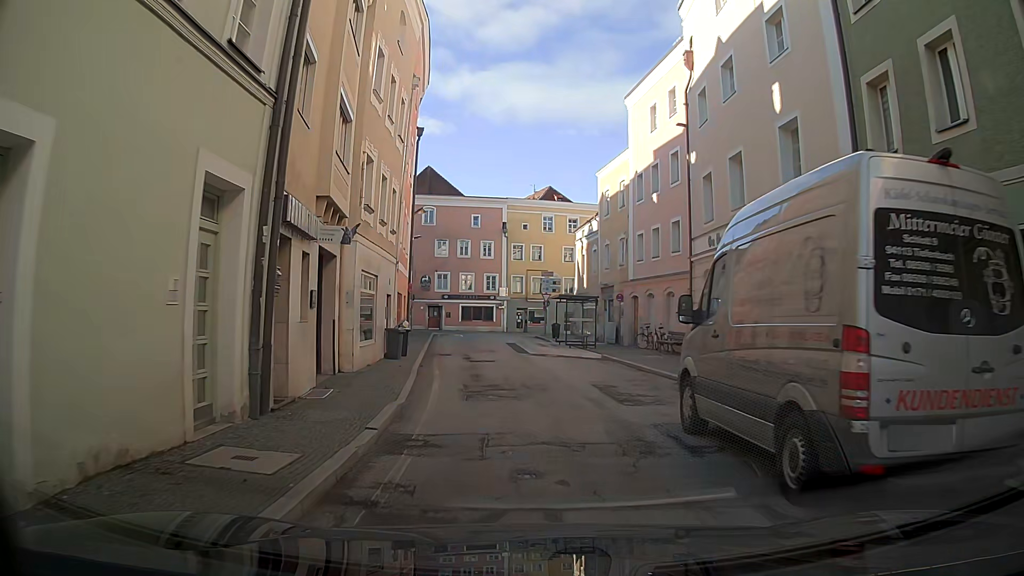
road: primary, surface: asphalt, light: Day
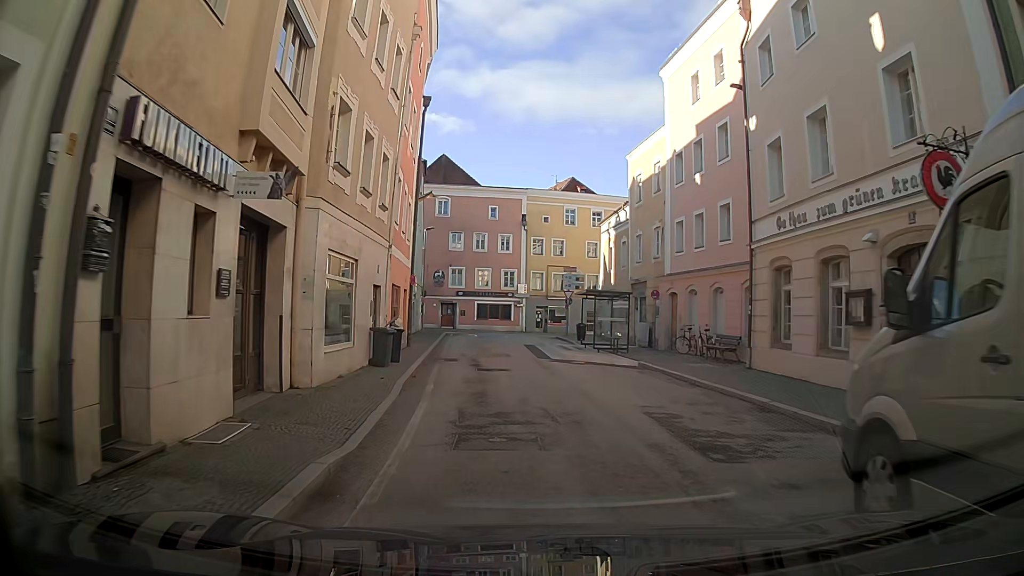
(-0.1, +4.4) m; -3°
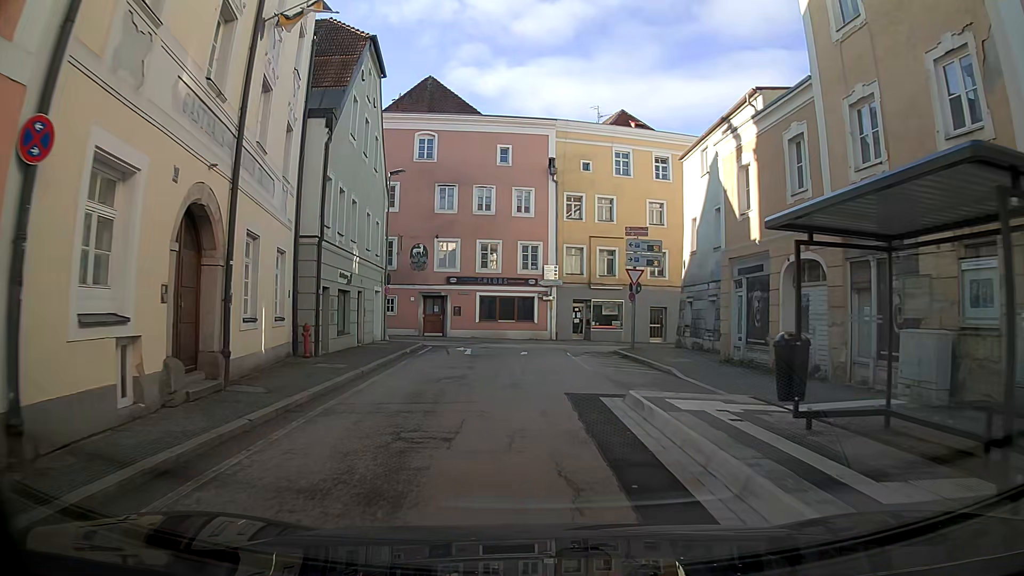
(-0.2, +22.2) m; 0°
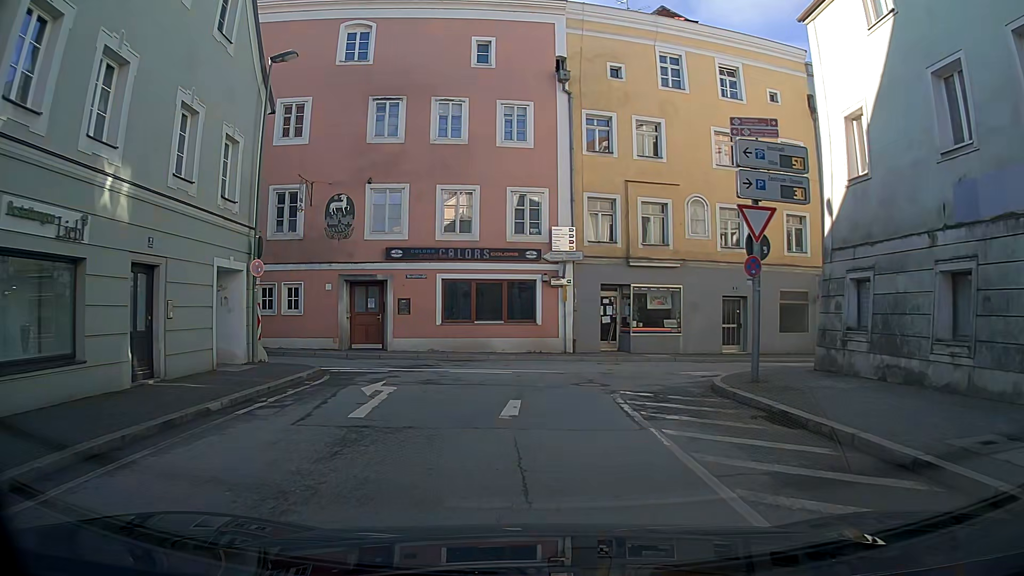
(0.0, +15.8) m; 0°
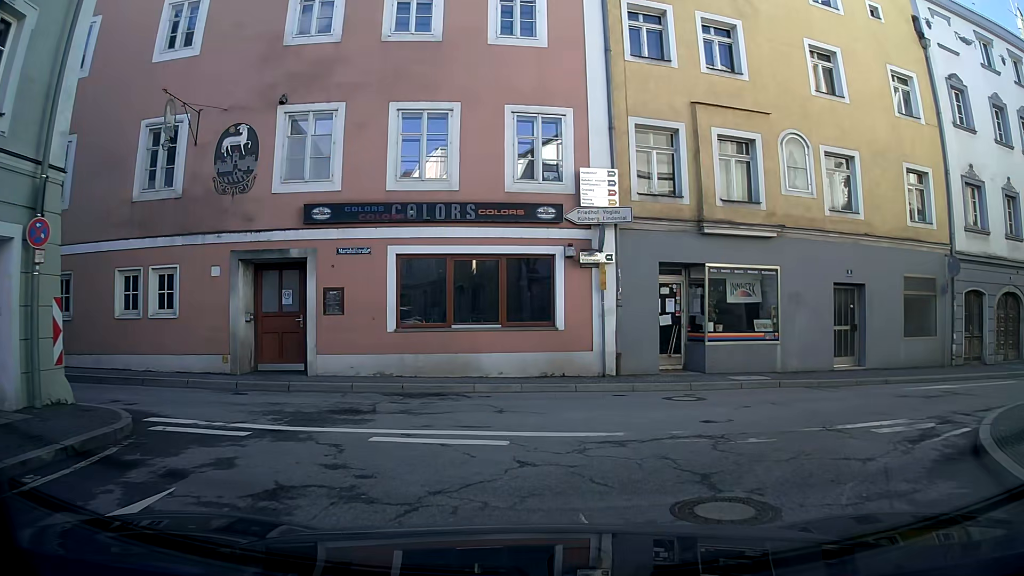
(+0.1, +9.0) m; +2°
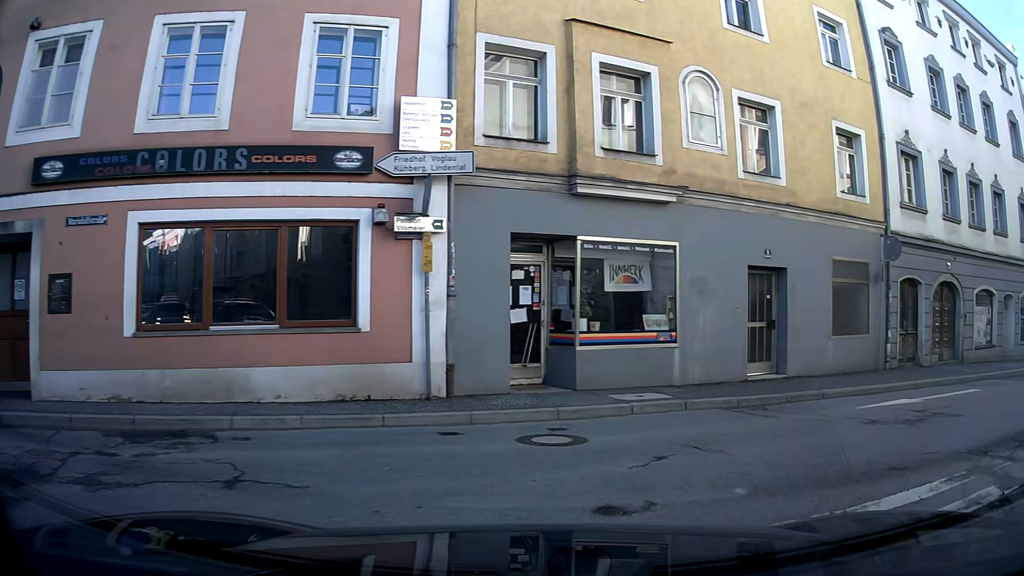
(+0.5, +4.3) m; +15°
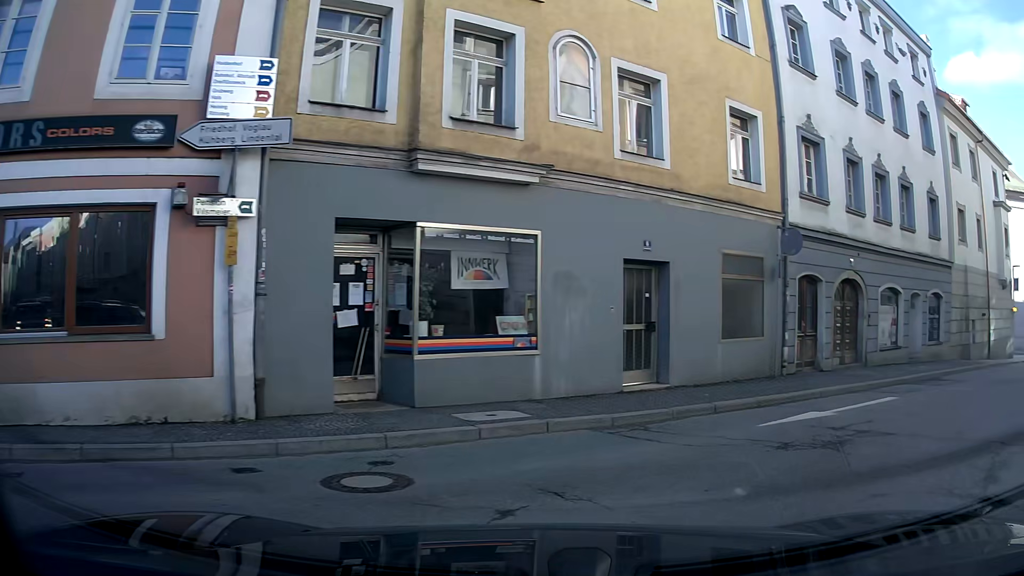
(+0.2, +1.8) m; +12°
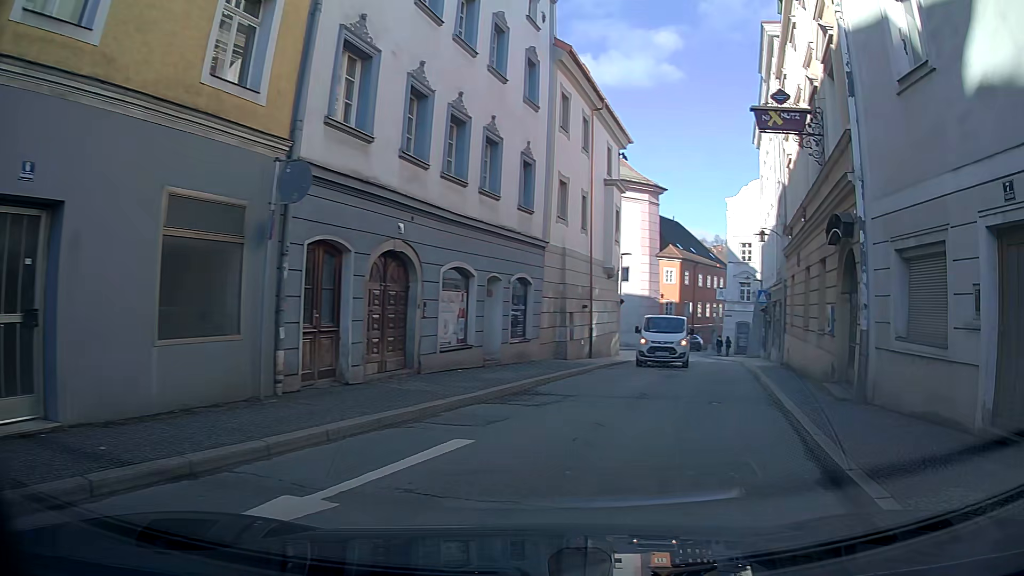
(+1.8, +5.5) m; +33°
(+2, +10) (+4, +19) (+7, +29) (+9, +39) (+10, +49) (+14, +58) (+19, +67) (+24, +75) (+29, +84) (+33, +93) m
